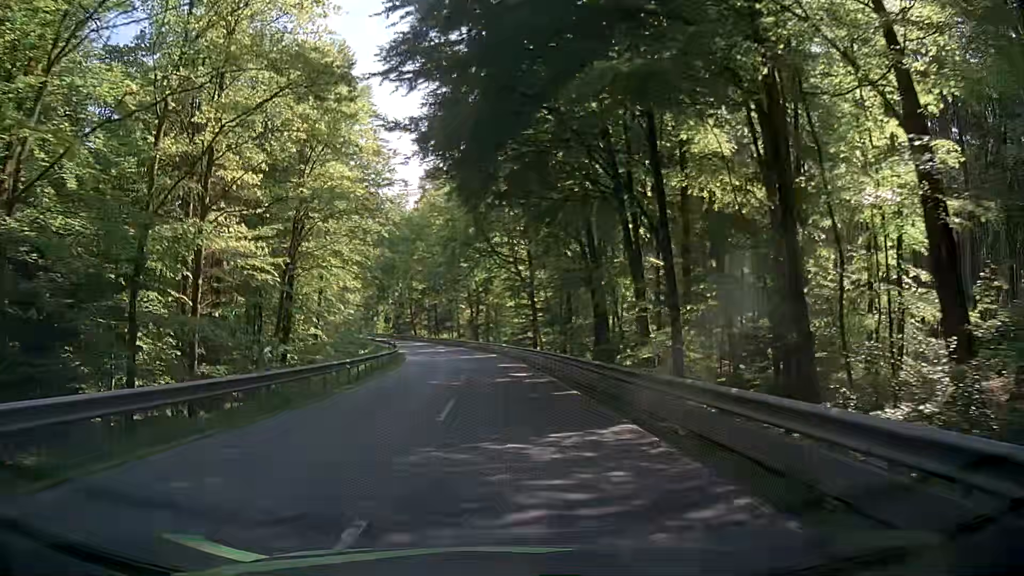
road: secondary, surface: asphalt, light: Day
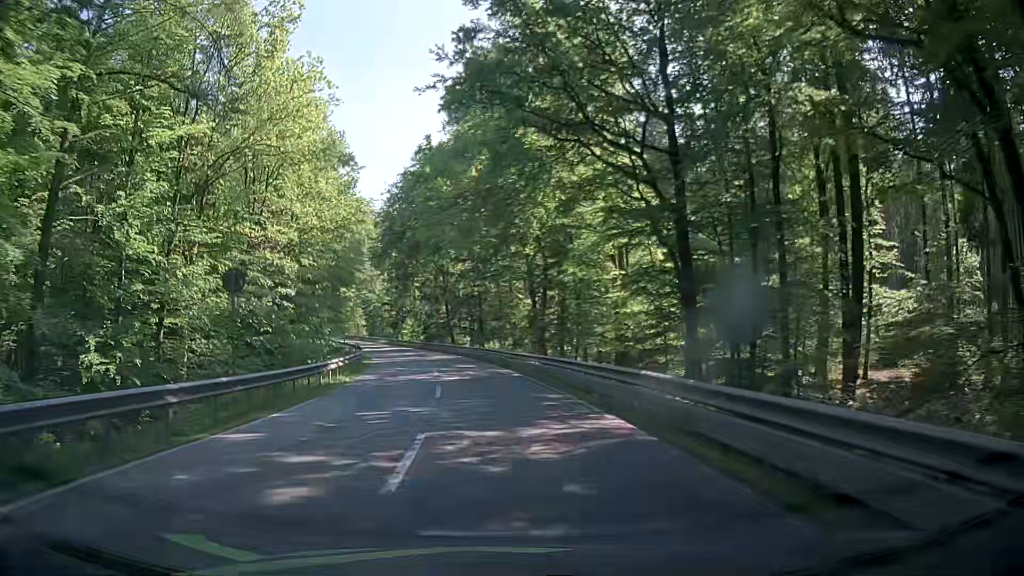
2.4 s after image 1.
(-1.7, +38.5) m; -5°
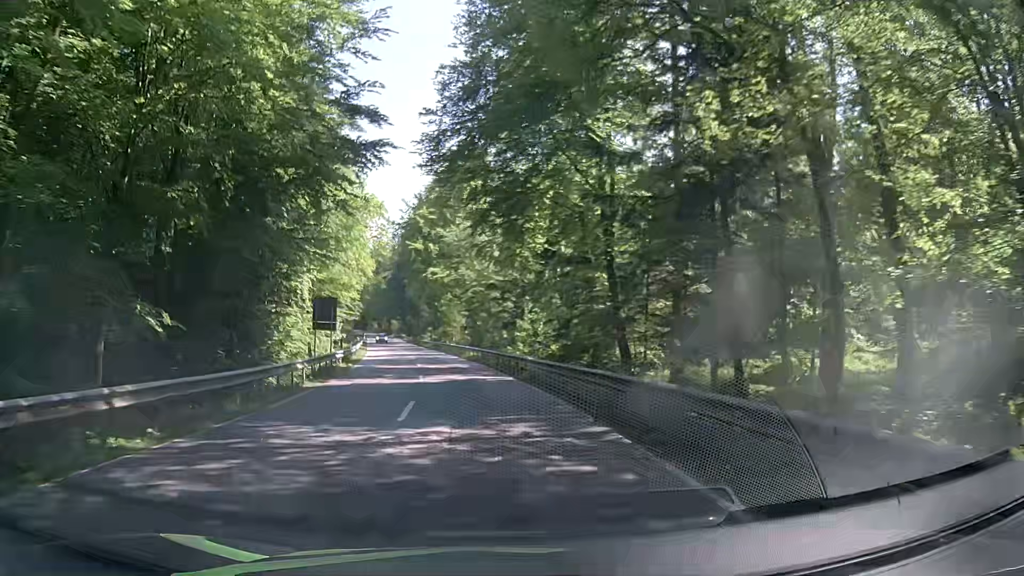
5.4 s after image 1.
(-5.6, +48.5) m; -13°
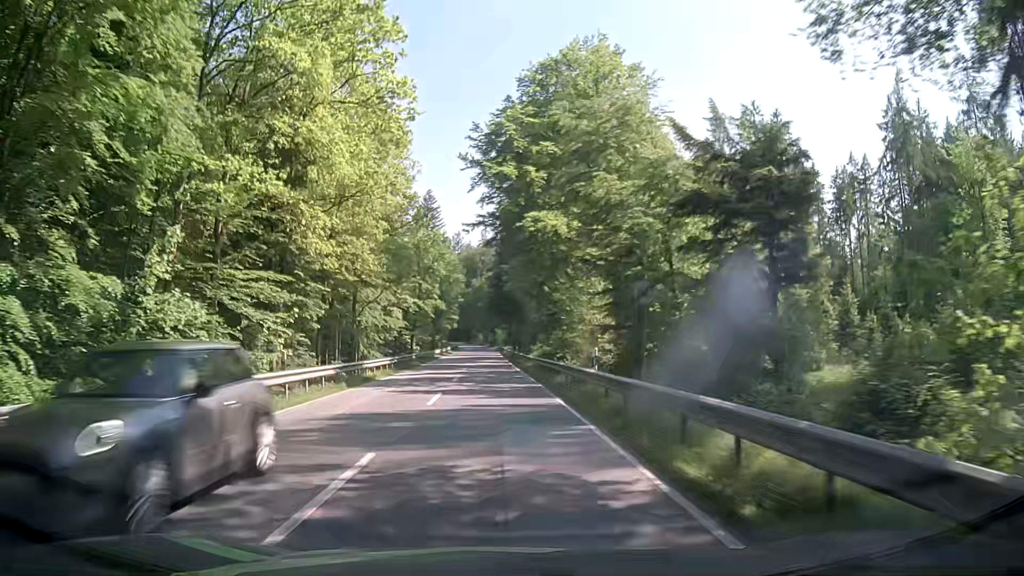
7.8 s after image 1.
(-3.4, +39.5) m; -10°
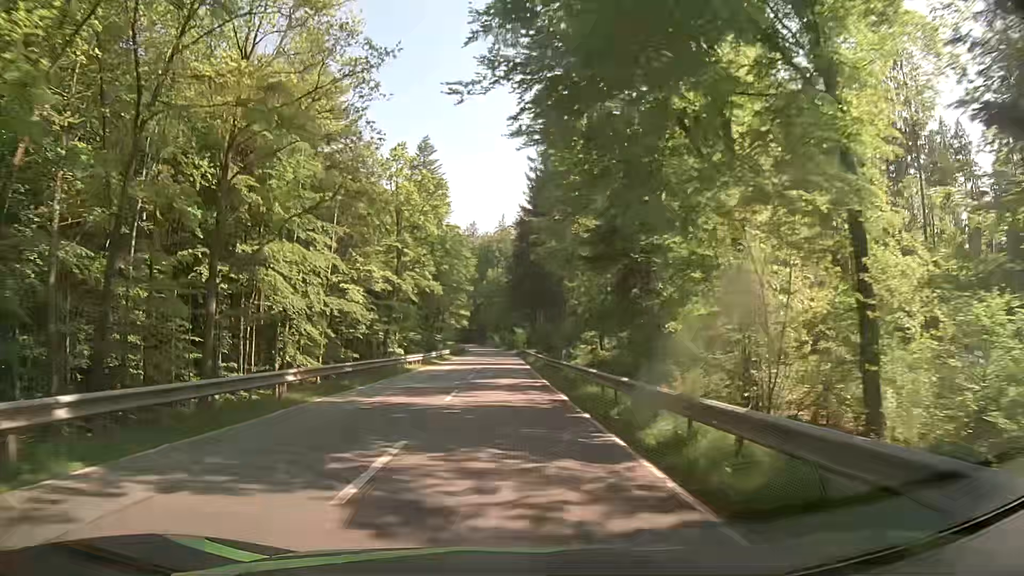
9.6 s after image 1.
(-0.5, +31.9) m; -1°
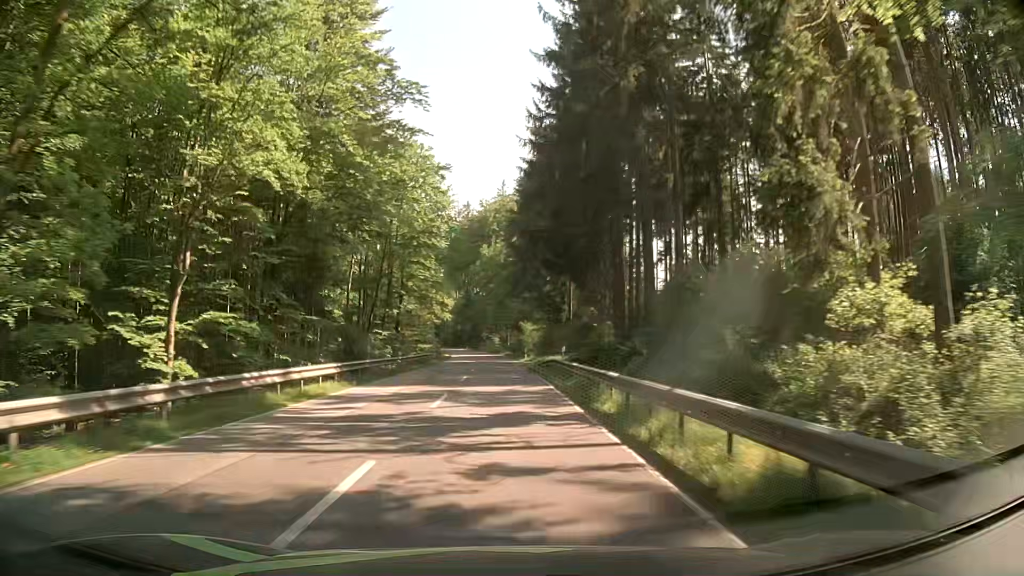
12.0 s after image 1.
(-0.7, +46.4) m; -1°
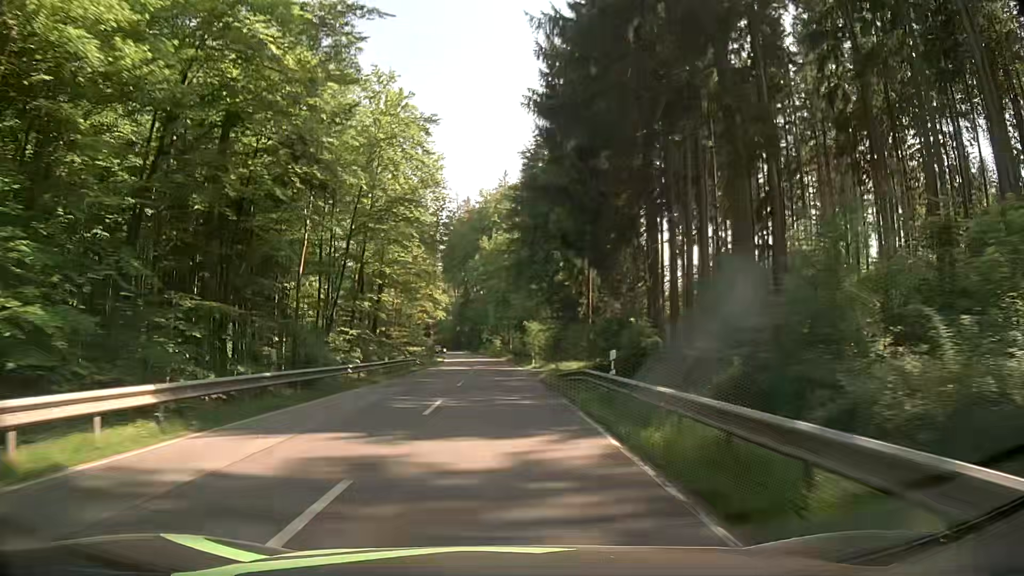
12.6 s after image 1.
(+0.1, +12.1) m; 0°
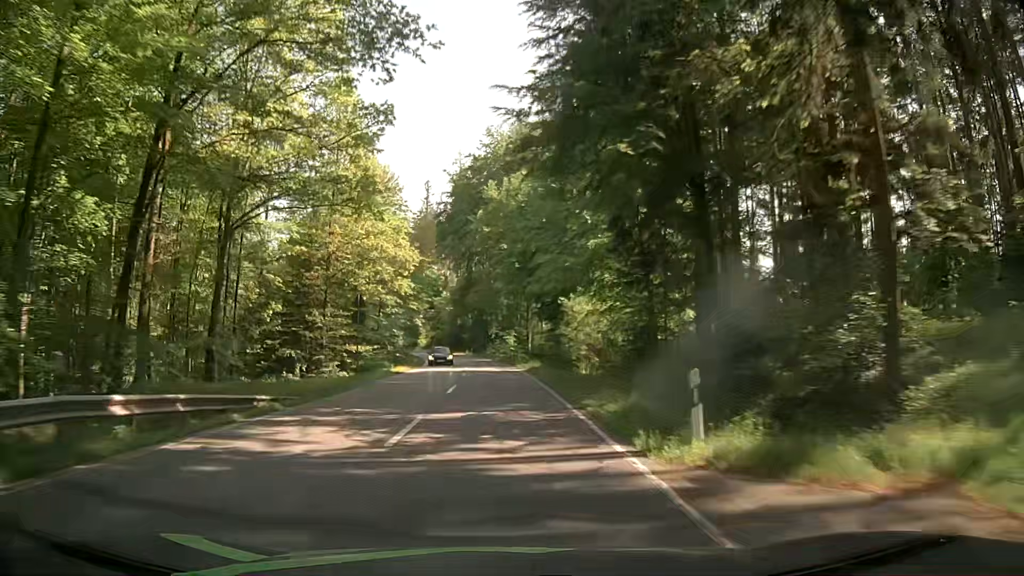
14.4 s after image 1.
(-0.5, +37.4) m; -1°
